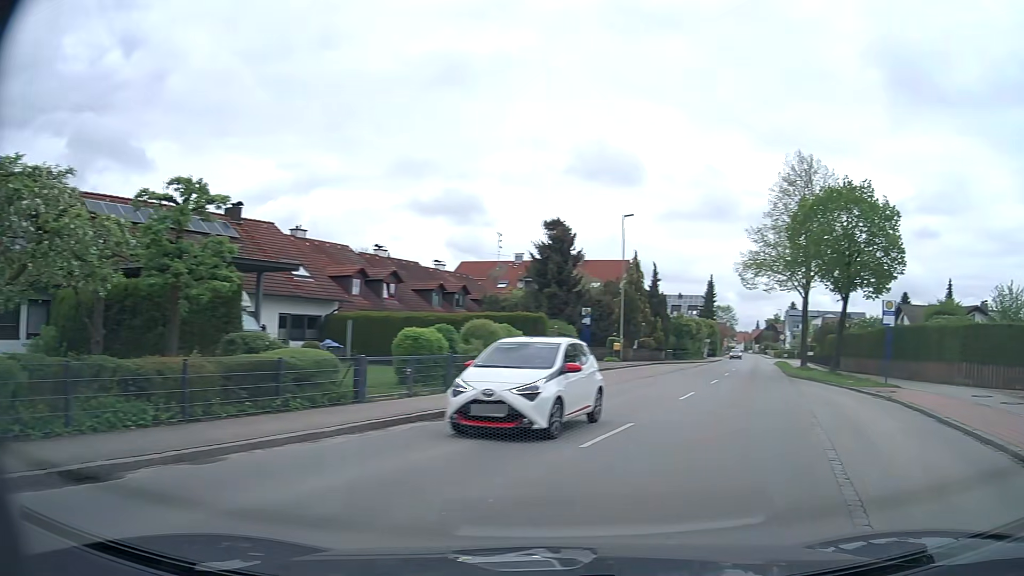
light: Day
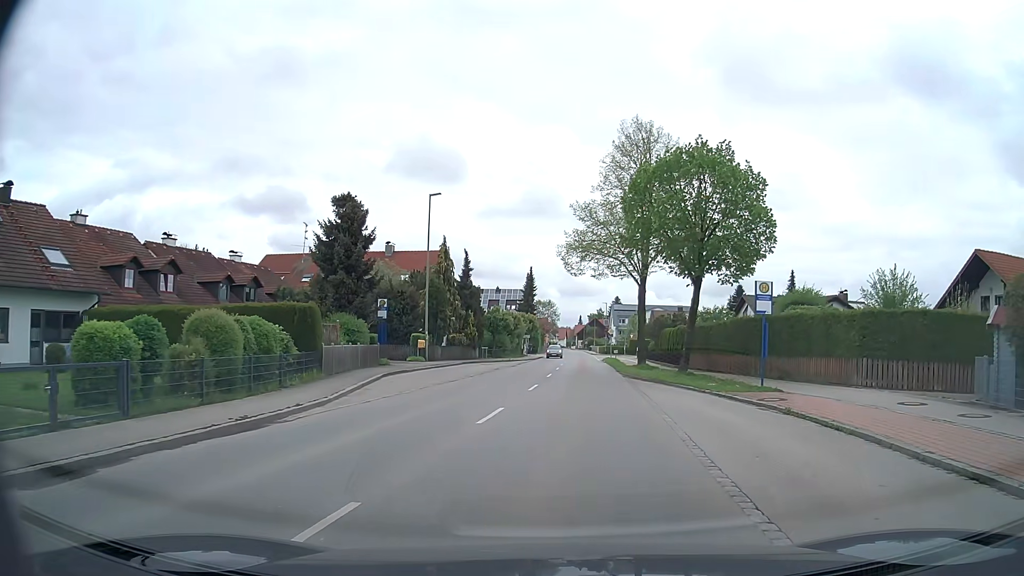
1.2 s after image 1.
(+1.2, +6.4) m; +15°
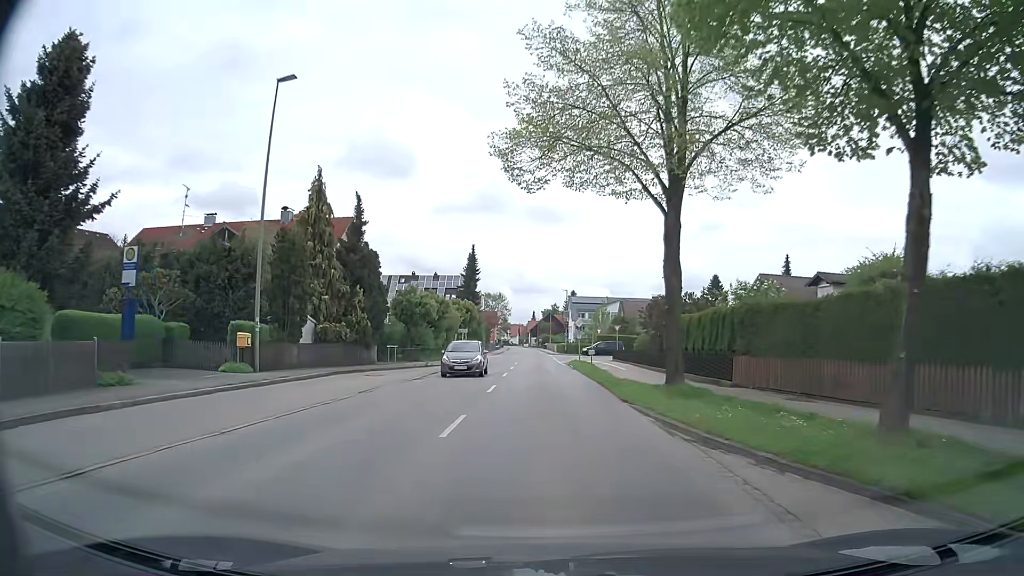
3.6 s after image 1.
(+0.6, +20.6) m; +3°
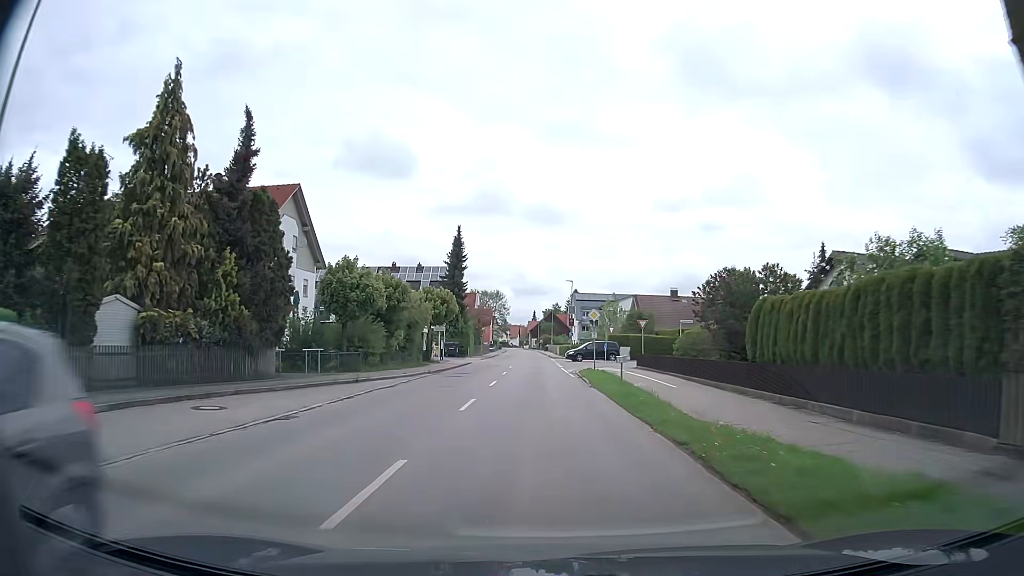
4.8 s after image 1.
(0.0, +14.2) m; 0°
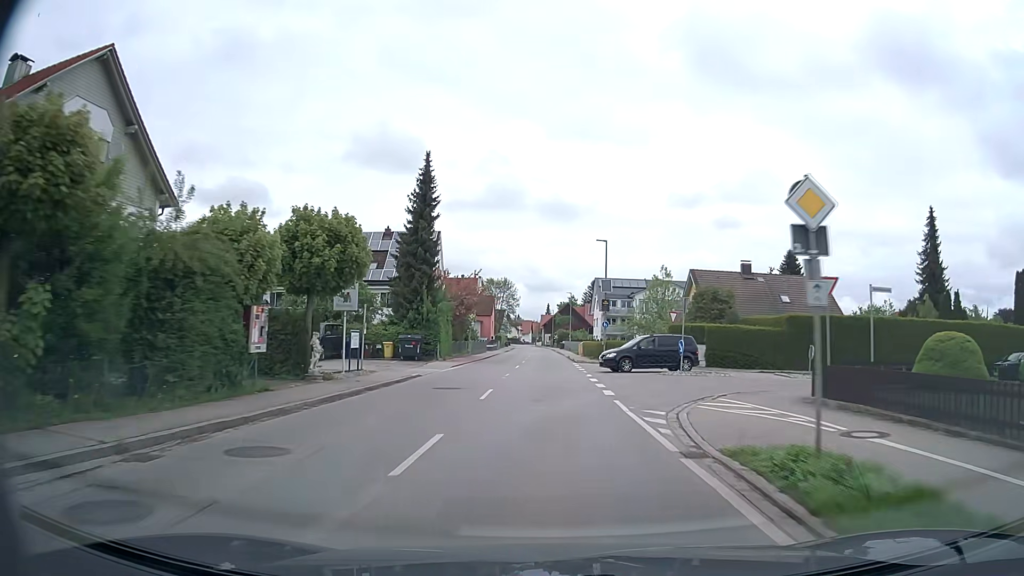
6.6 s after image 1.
(-0.4, +25.5) m; -1°
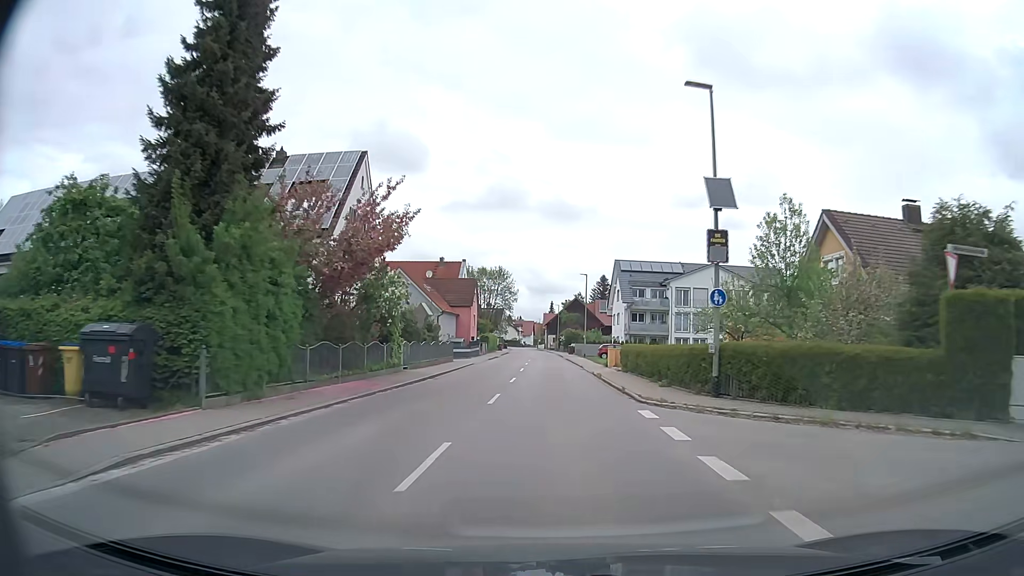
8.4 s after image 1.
(-0.2, +27.9) m; -1°
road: tertiary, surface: asphalt
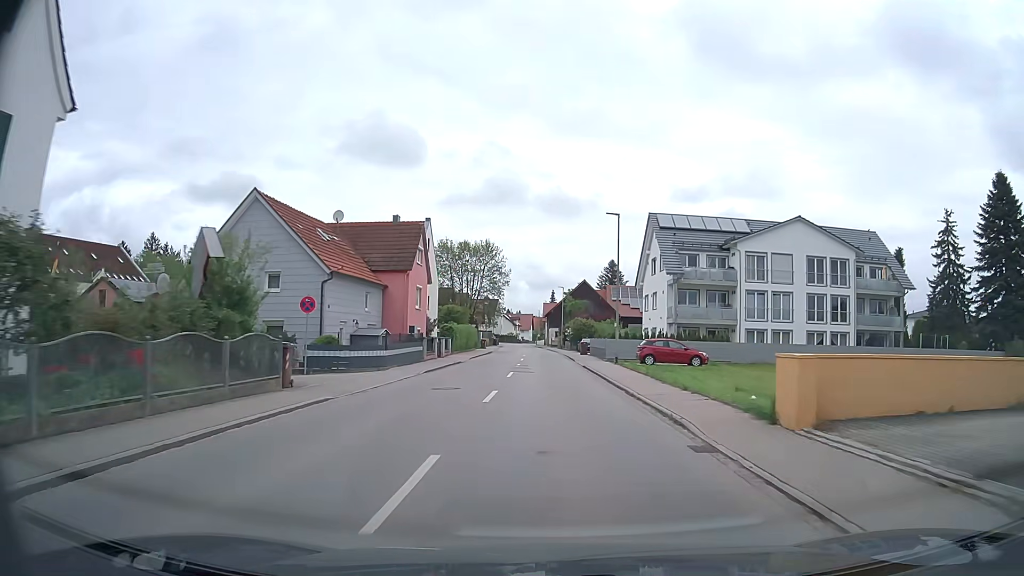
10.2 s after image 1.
(+0.2, +28.5) m; +1°
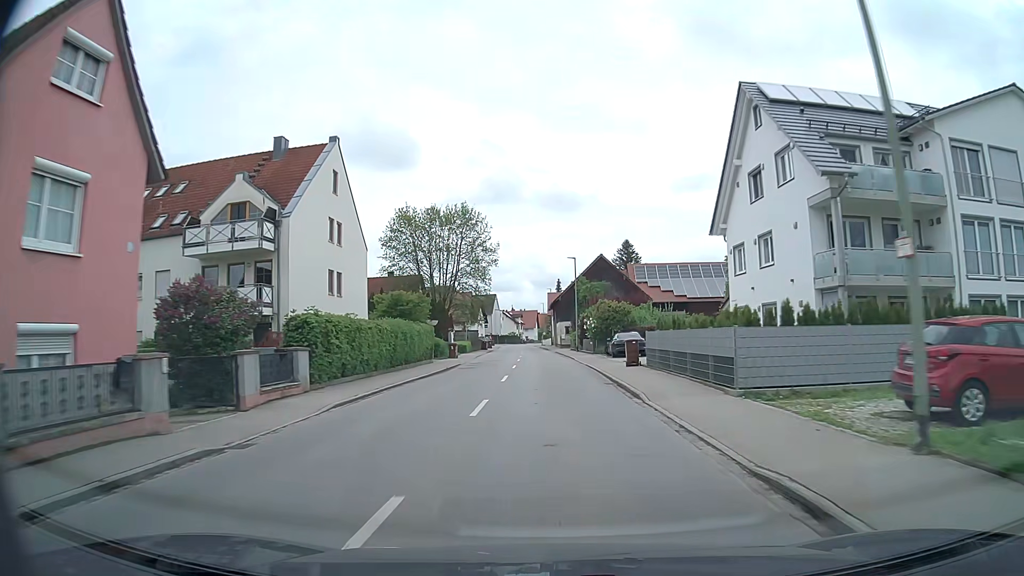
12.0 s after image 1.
(0.0, +28.9) m; -1°
(0, +10) (0, +20) (0, +30) (-1, +40) (-1, +50) (-1, +60) (-2, +70) (-2, +80) (-3, +90) (-3, +100) m
